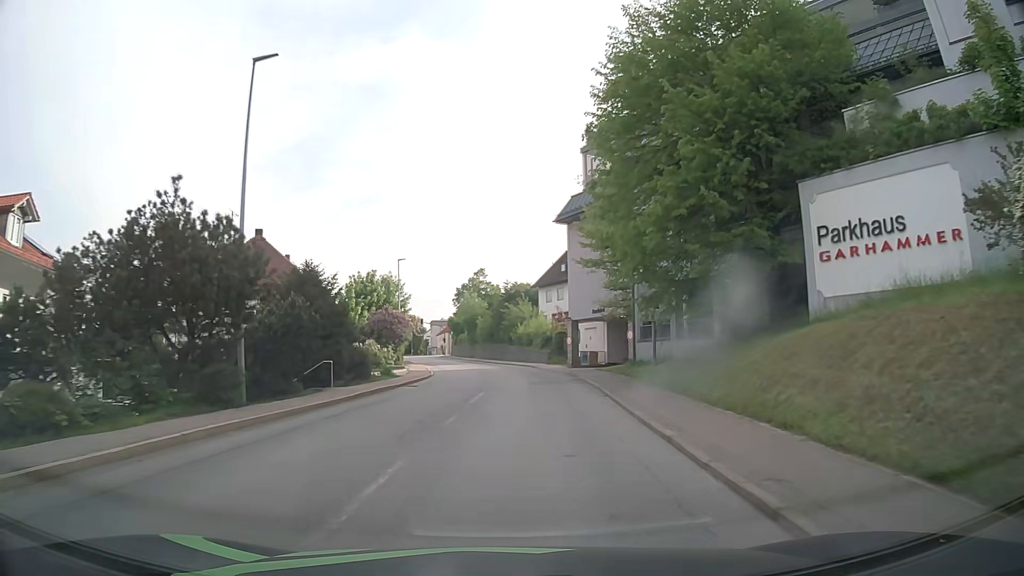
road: tertiary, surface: asphalt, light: Day
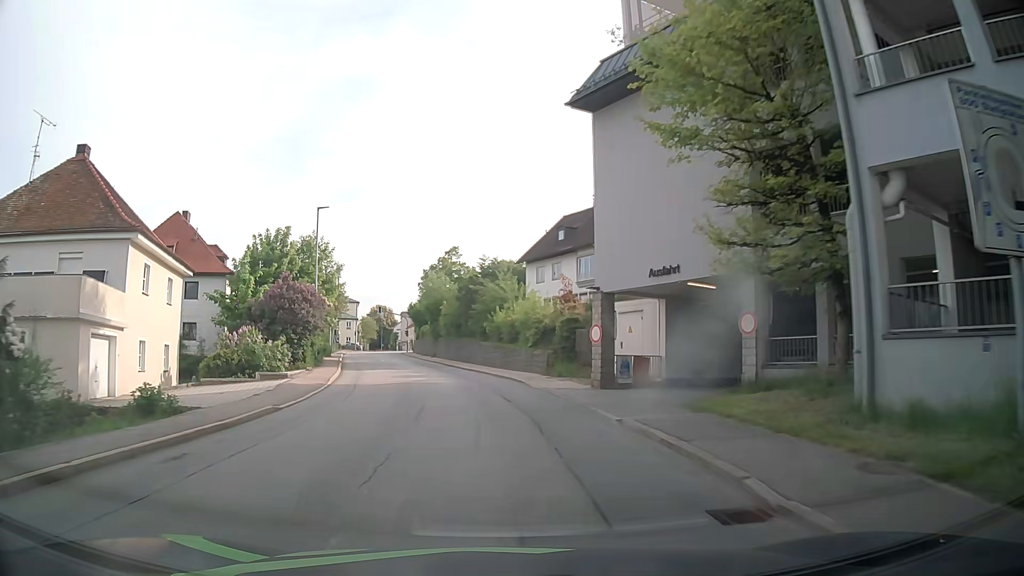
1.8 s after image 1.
(+0.7, +20.9) m; +3°
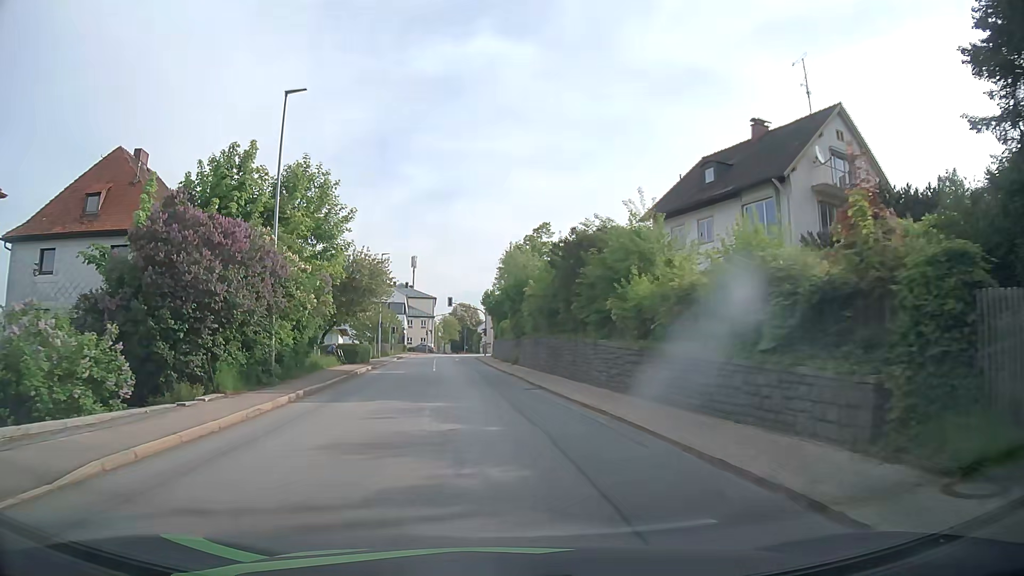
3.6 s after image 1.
(-1.4, +19.8) m; -8°
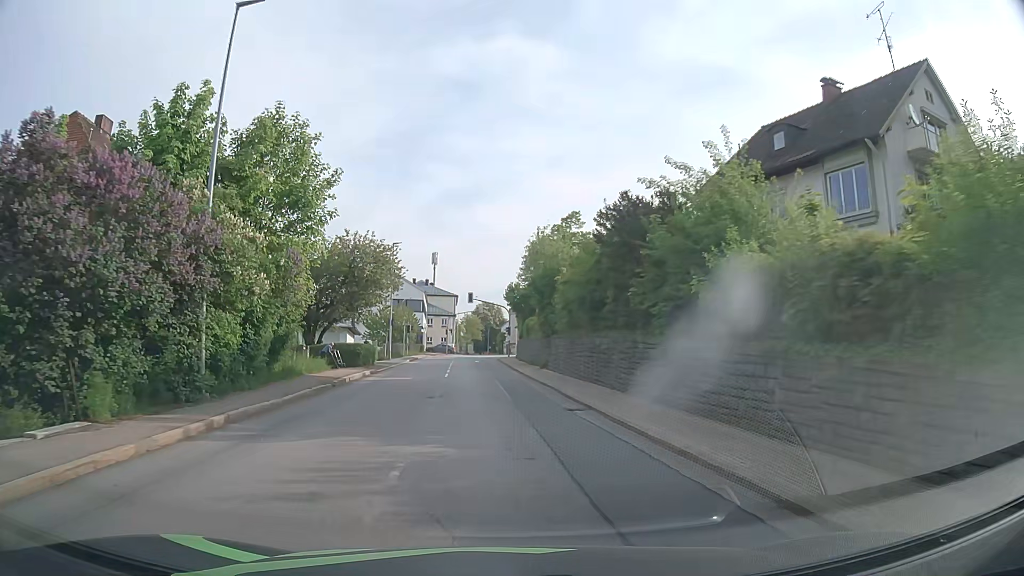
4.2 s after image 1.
(-0.1, +6.5) m; -2°
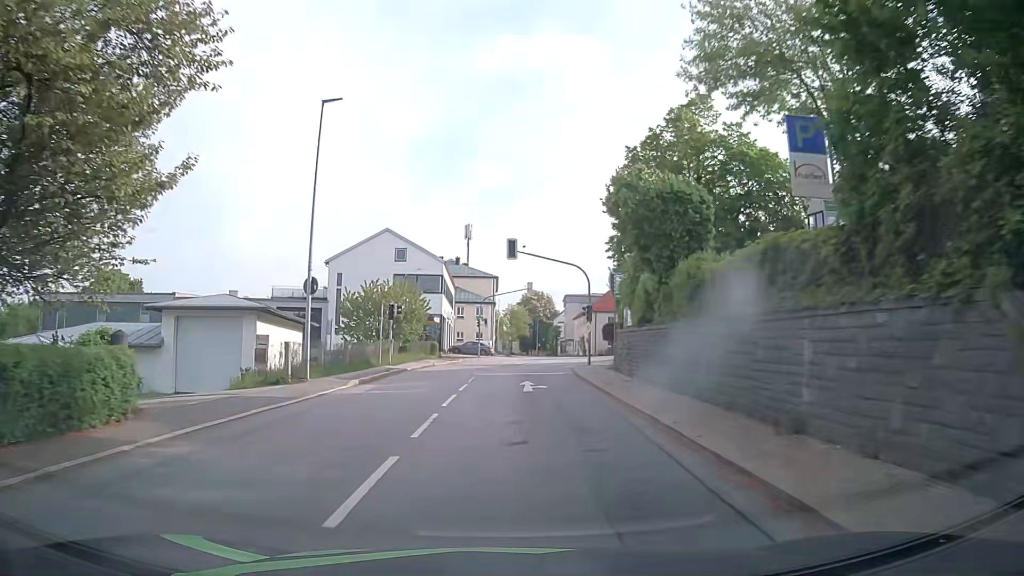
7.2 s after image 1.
(-1.5, +32.5) m; -5°
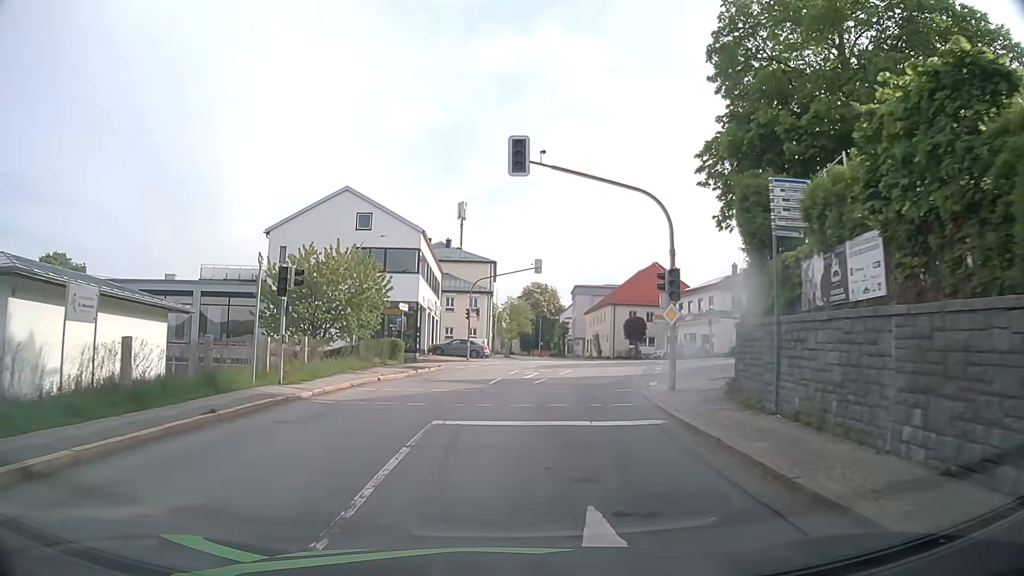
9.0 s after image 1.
(+0.1, +16.7) m; 0°
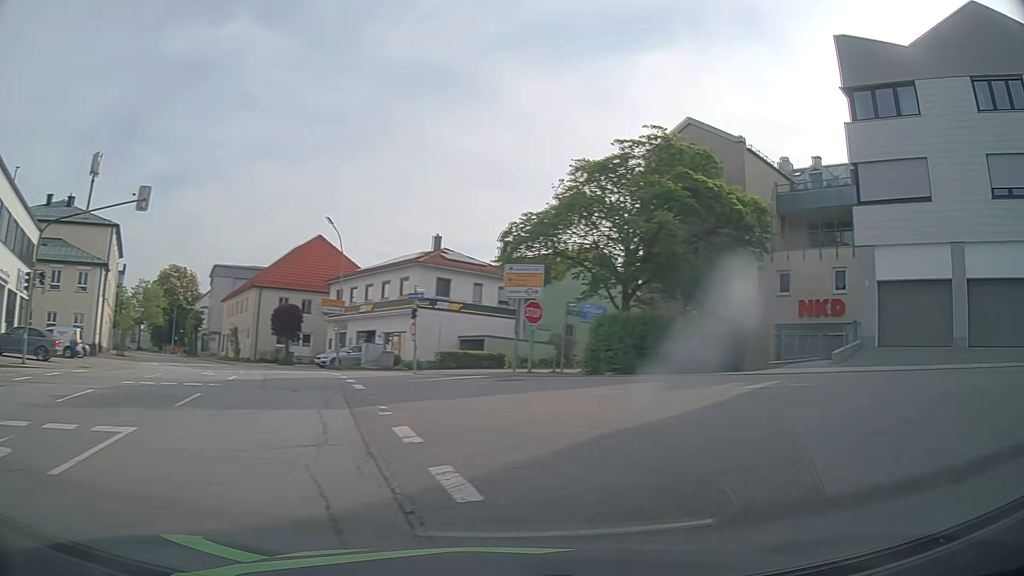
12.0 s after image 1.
(+2.0, +20.3) m; +30°
